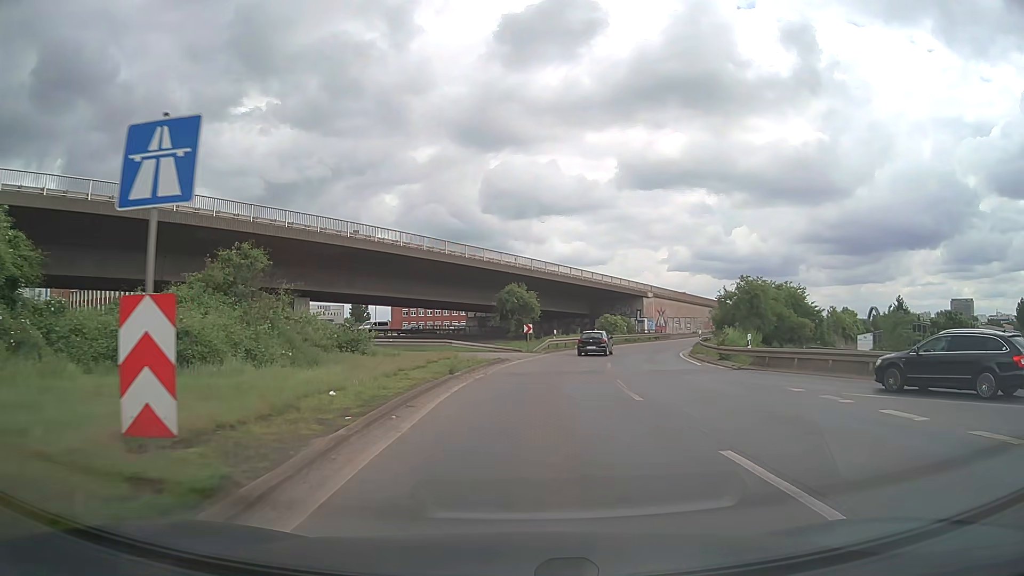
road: motorway_link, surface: asphalt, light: Day
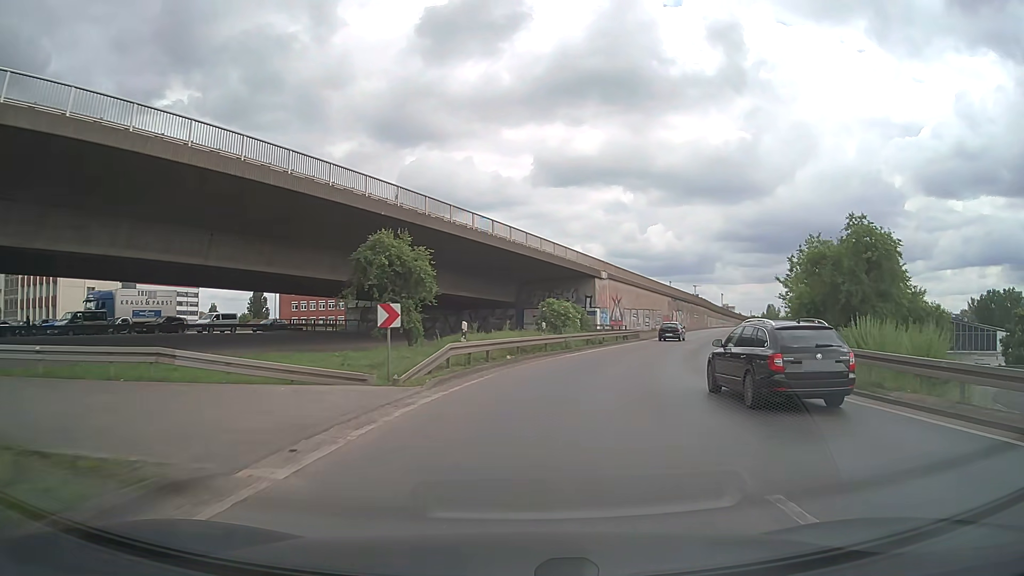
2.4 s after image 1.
(+1.1, +26.7) m; +7°
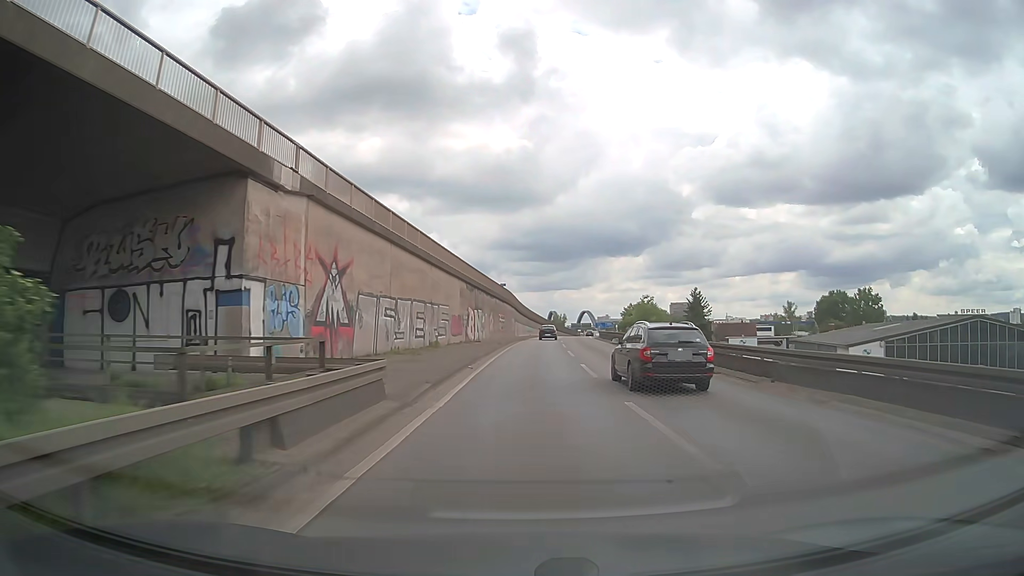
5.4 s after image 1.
(+7.4, +41.2) m; +20°
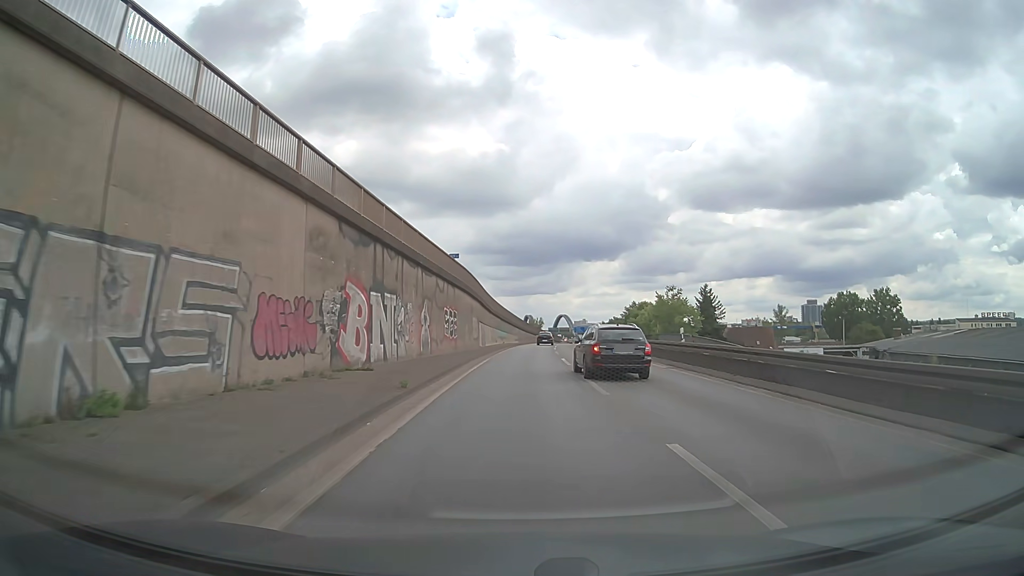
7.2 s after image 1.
(+0.5, +28.9) m; +2°
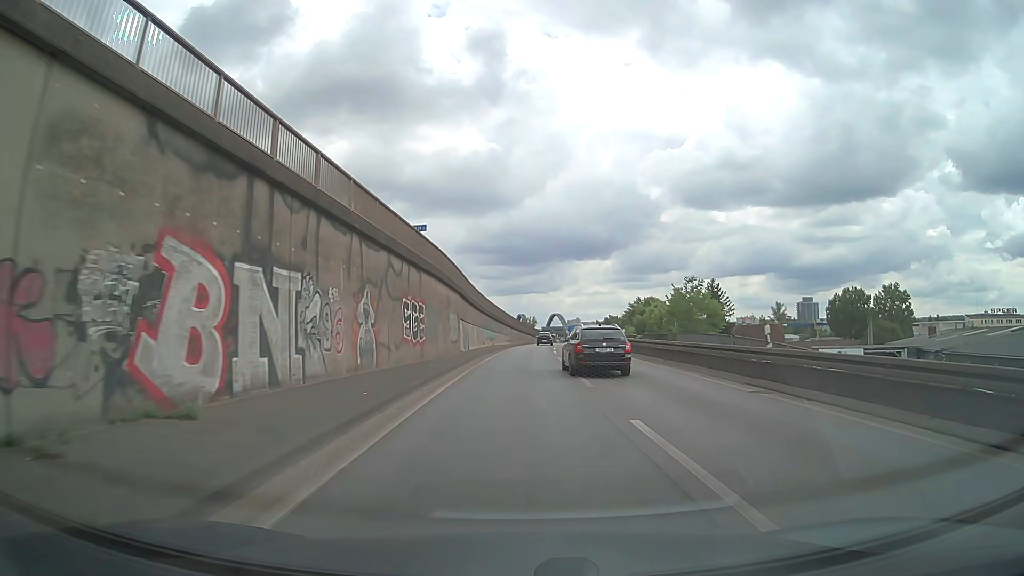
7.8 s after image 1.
(+0.1, +10.1) m; 0°
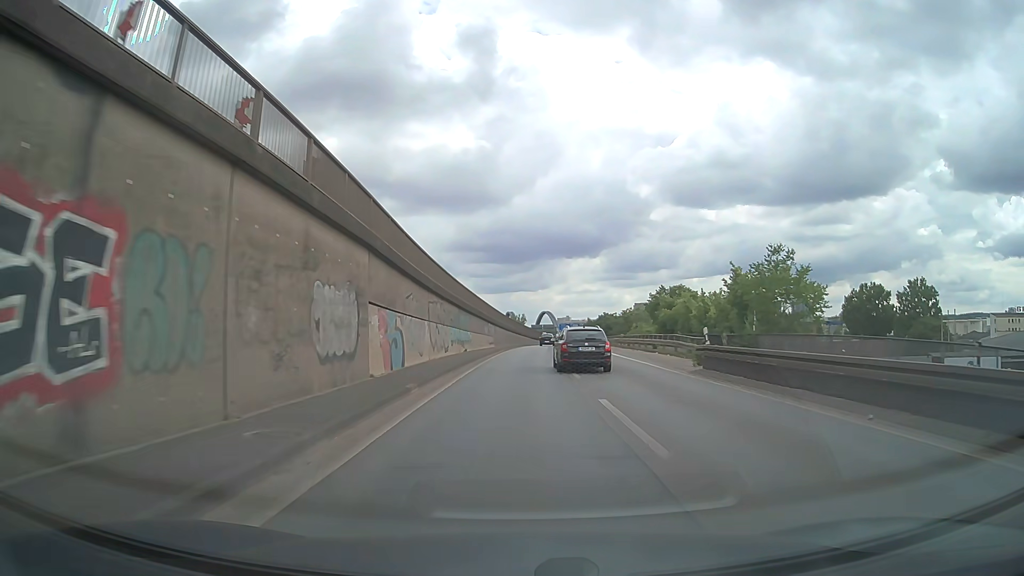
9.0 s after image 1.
(+0.2, +20.9) m; +1°
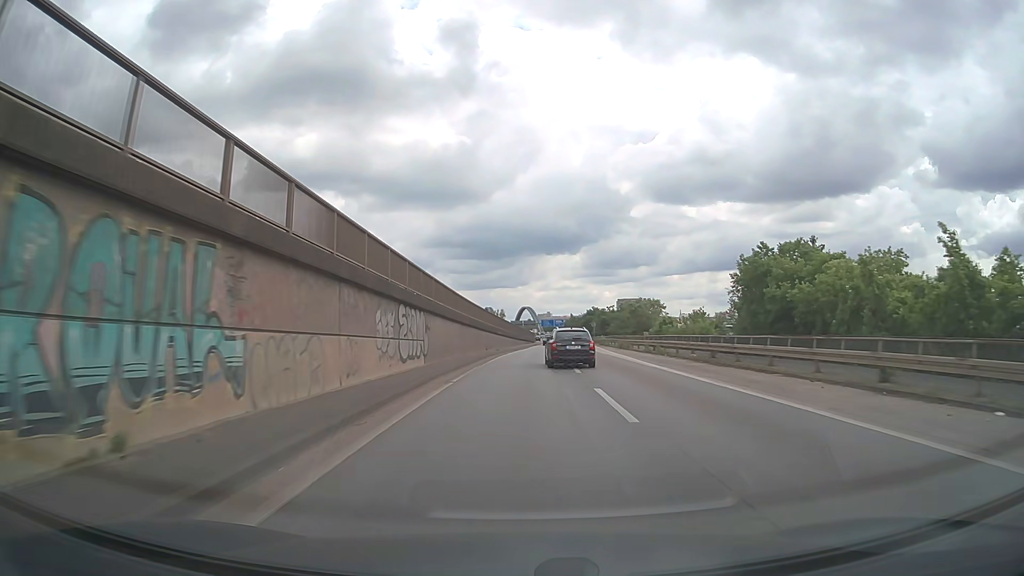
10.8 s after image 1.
(+0.4, +33.6) m; +2°
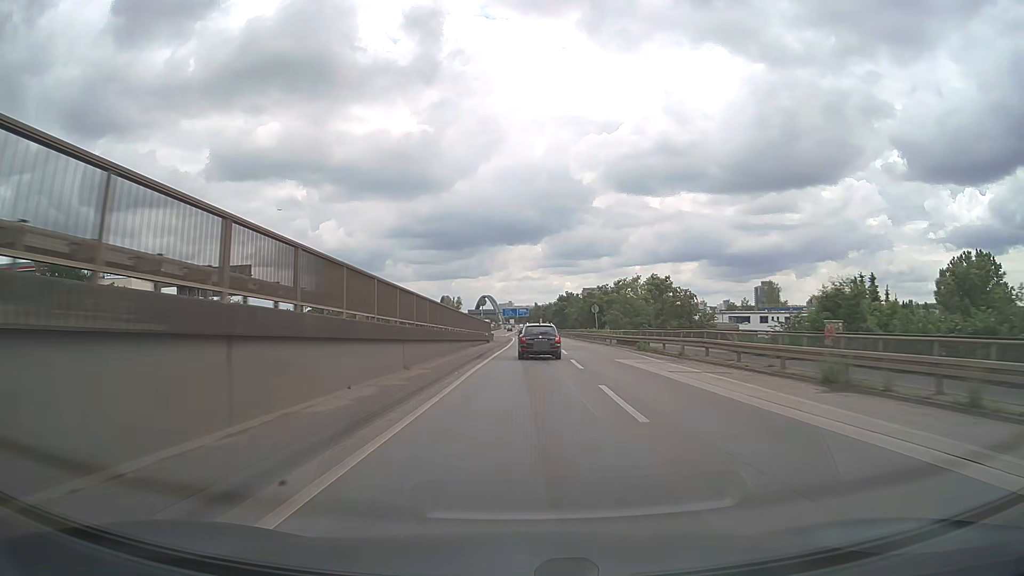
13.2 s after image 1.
(+1.5, +48.6) m; +3°
(0, +10) (0, +20) (0, +30) (0, +40) (+1, +50) (+1, +60) (+1, +70) (+1, +80) (+1, +90) (+1, +100) m
